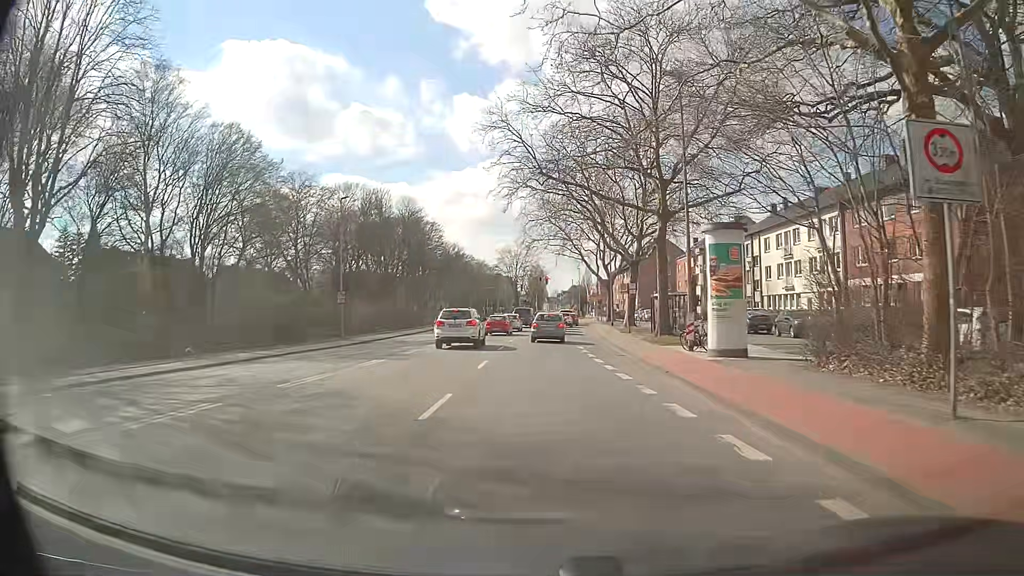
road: secondary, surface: asphalt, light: Day
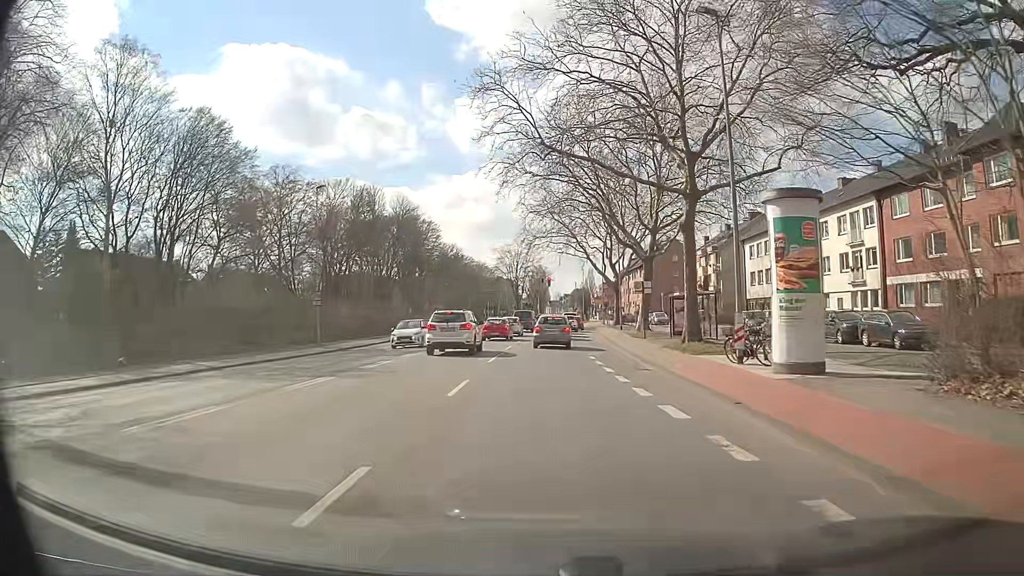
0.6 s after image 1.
(0.0, +5.8) m; -1°
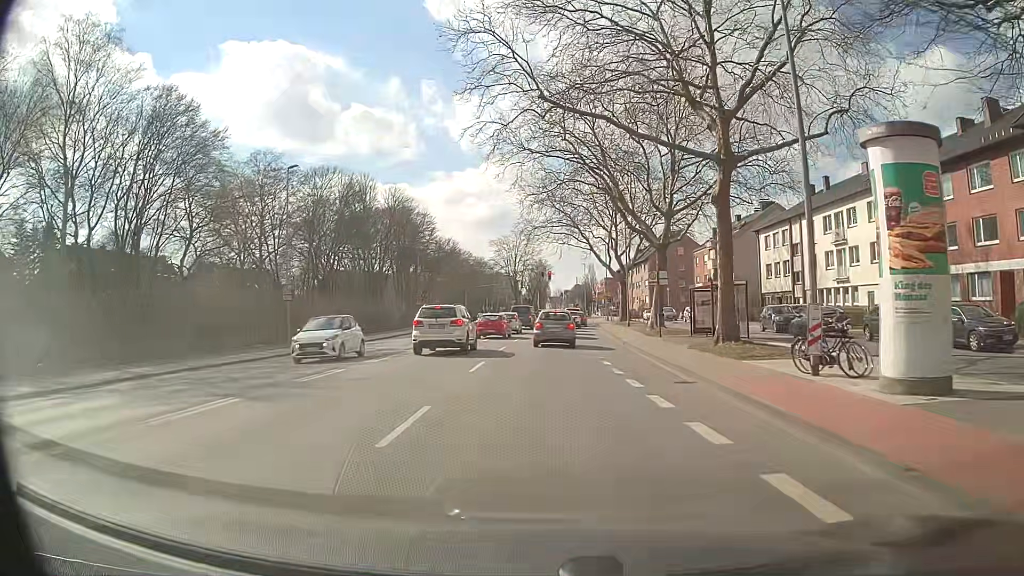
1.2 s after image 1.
(0.0, +5.2) m; 0°
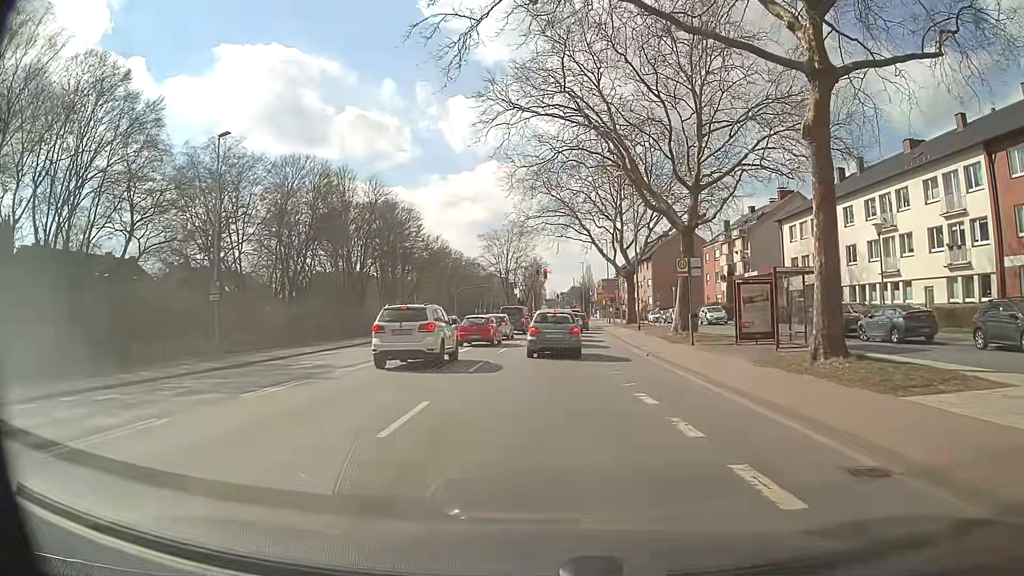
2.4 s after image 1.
(0.0, +8.3) m; +1°
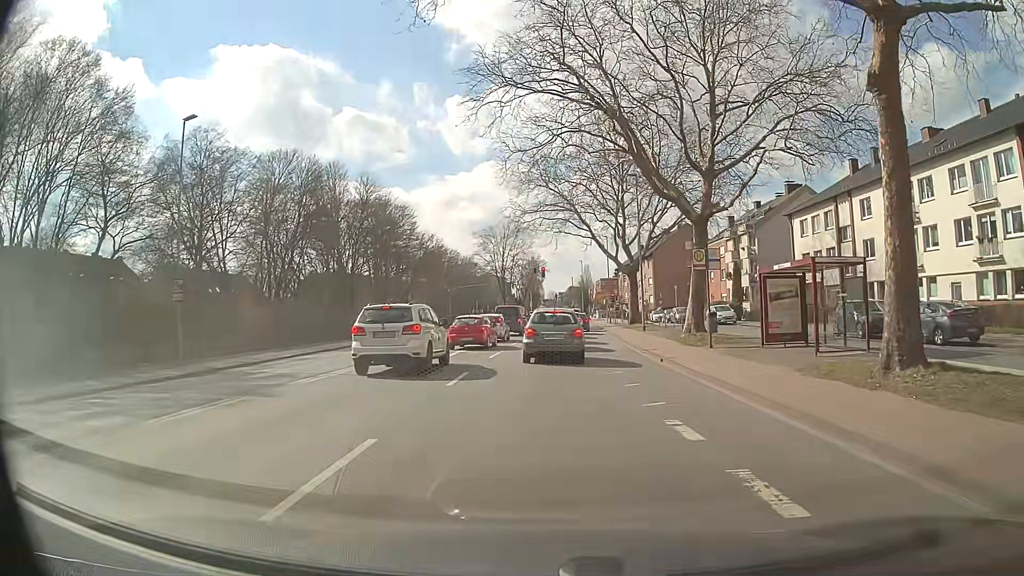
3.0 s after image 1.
(0.0, +3.2) m; 0°
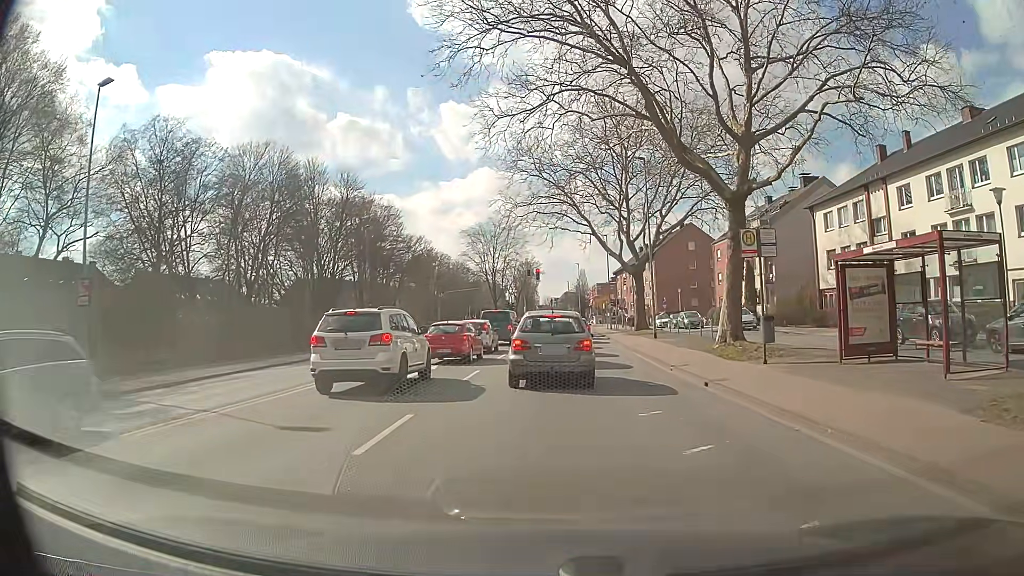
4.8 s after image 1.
(0.0, +6.2) m; 0°
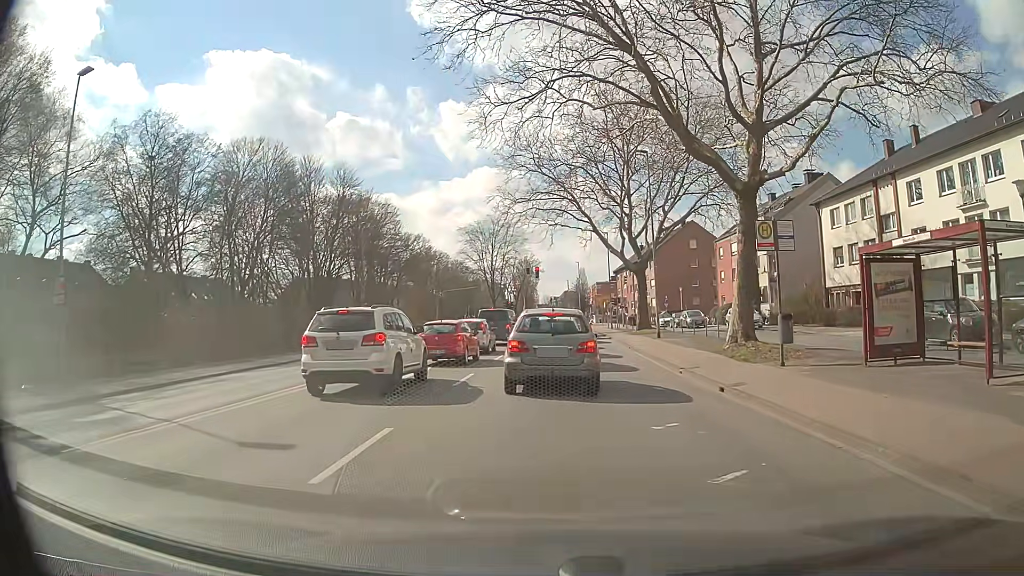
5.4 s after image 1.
(0.0, +1.3) m; +1°
